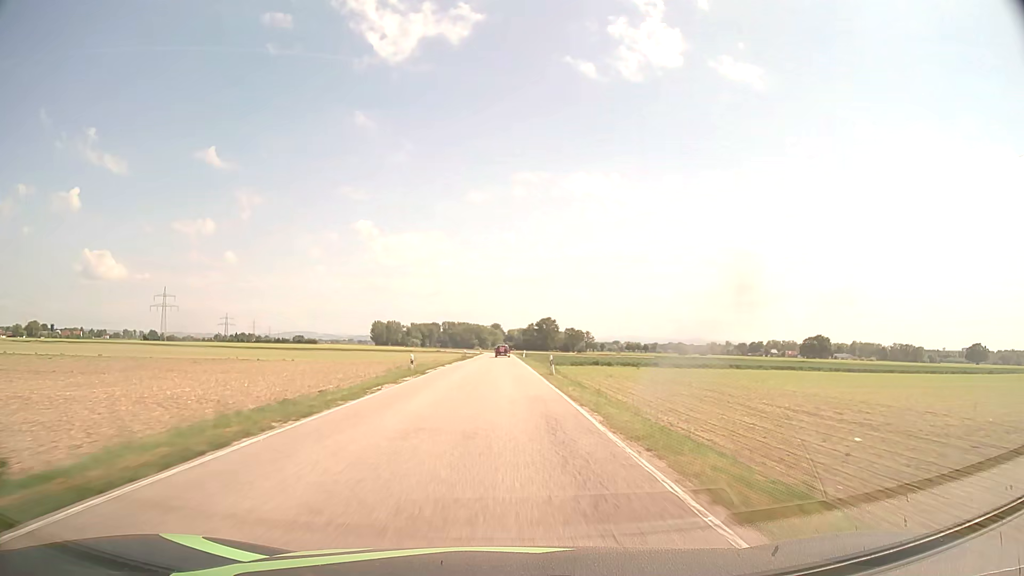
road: secondary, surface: asphalt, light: Day
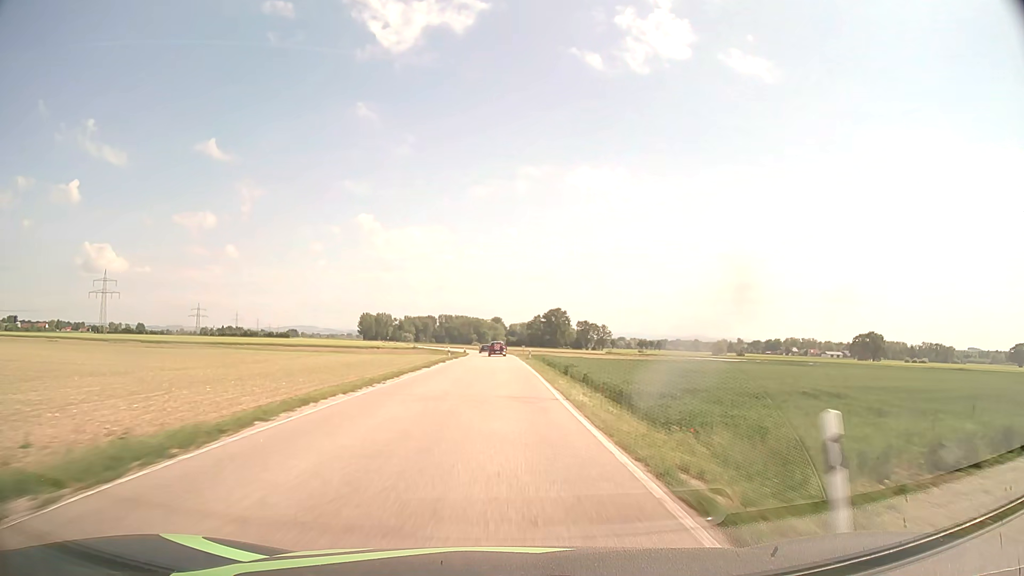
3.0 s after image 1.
(0.0, +77.2) m; 0°
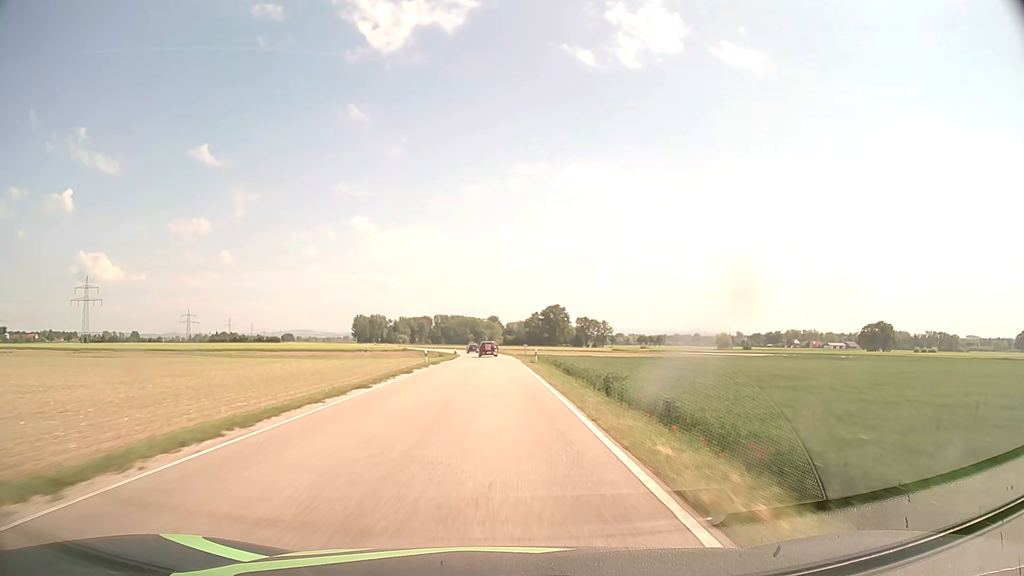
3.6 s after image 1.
(+0.1, +15.3) m; +1°
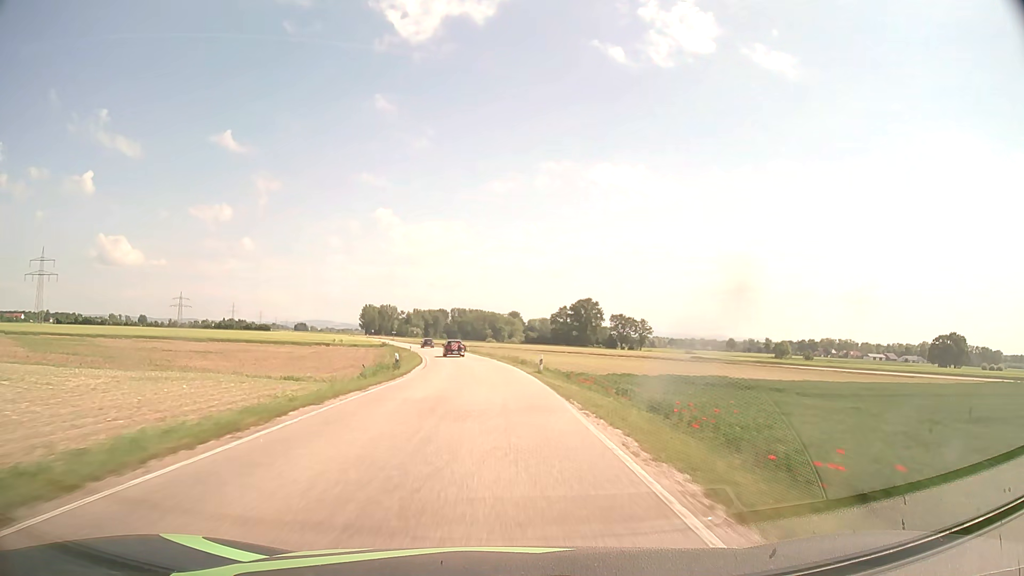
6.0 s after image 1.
(-1.0, +60.2) m; -2°
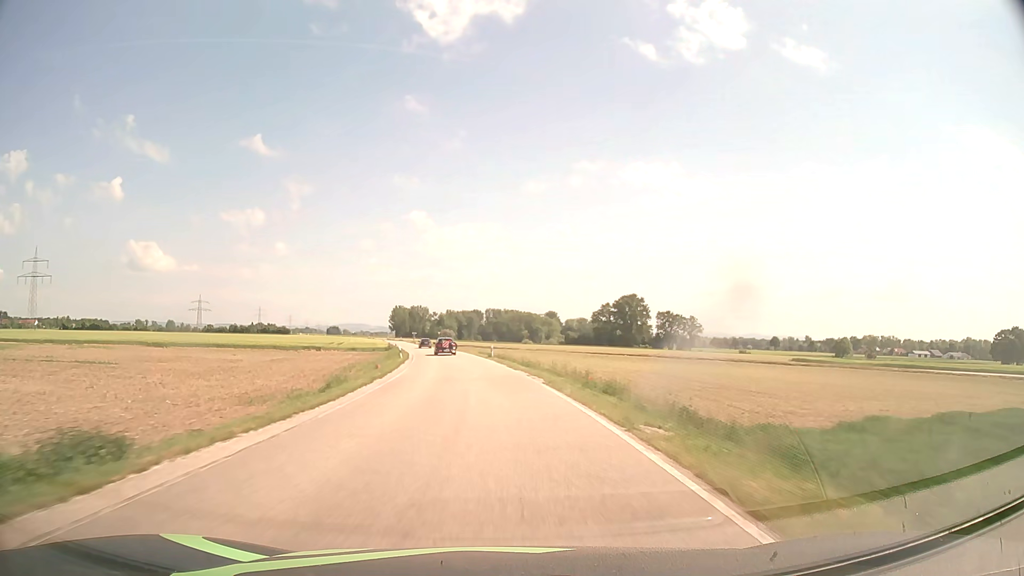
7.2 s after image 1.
(-0.6, +30.1) m; -3°
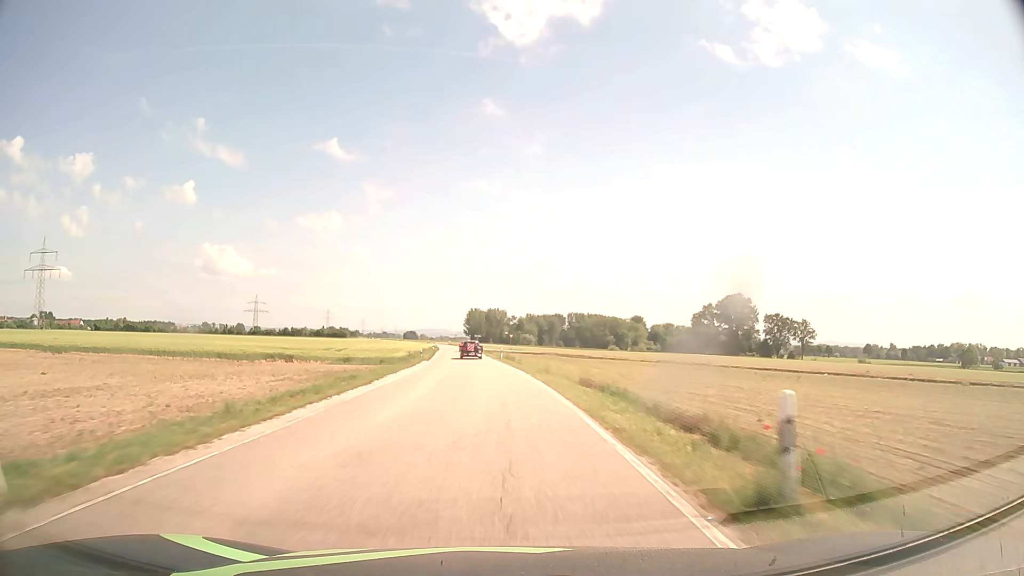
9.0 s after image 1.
(-2.6, +45.6) m; -7°
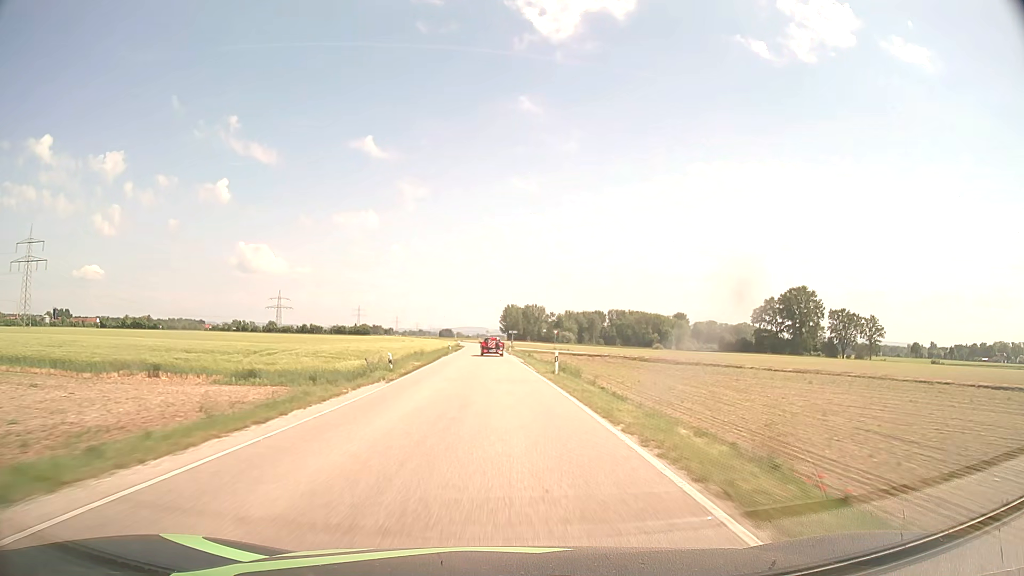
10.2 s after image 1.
(-1.0, +30.2) m; -3°
(0, +10) (0, +20) (0, +30) (-1, +40) (-1, +50) (-1, +60) (-1, +70) (-2, +80) (-2, +90) (-3, +100) m
